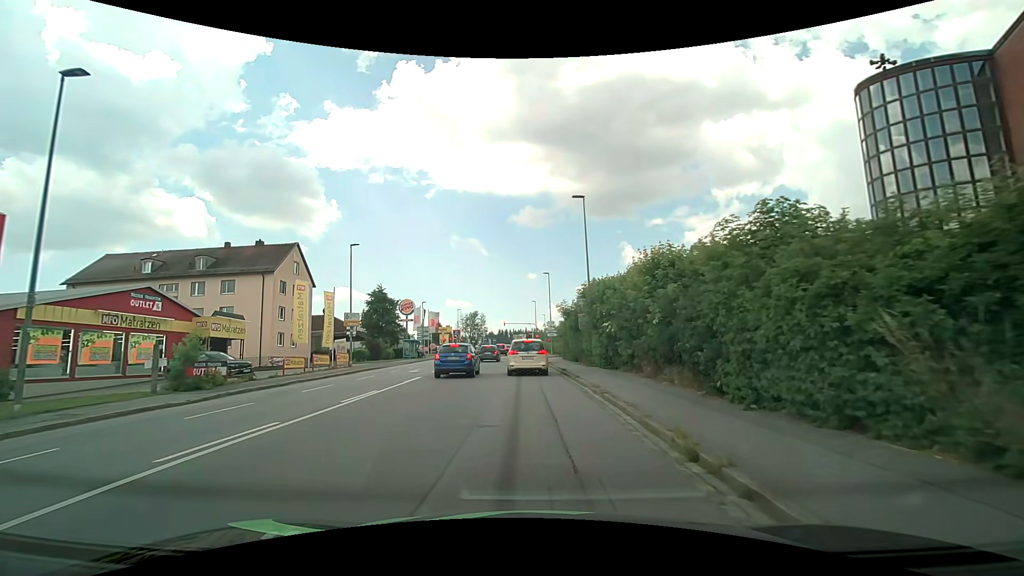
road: tertiary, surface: asphalt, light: Day
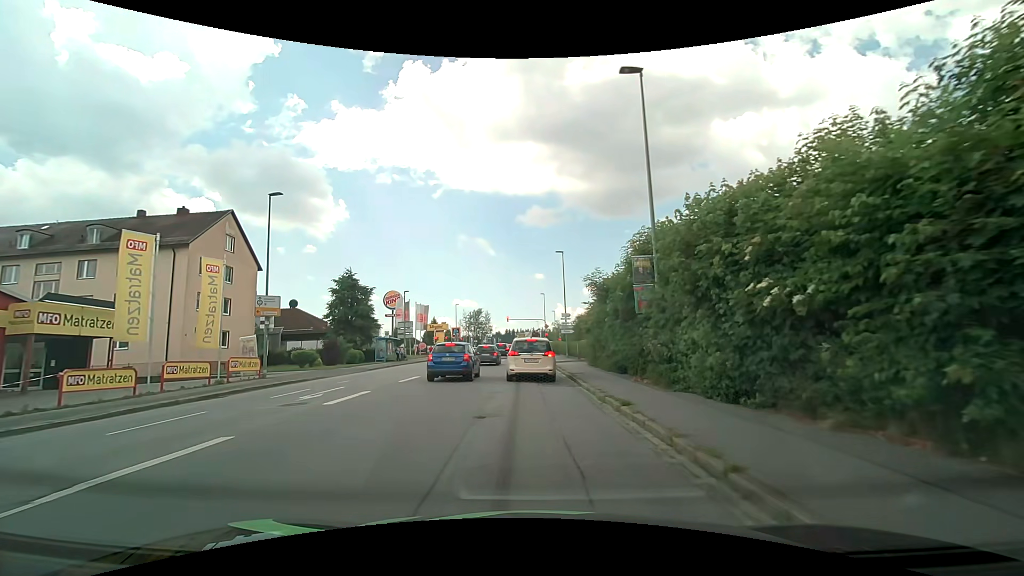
(-0.1, +14.3) m; -1°
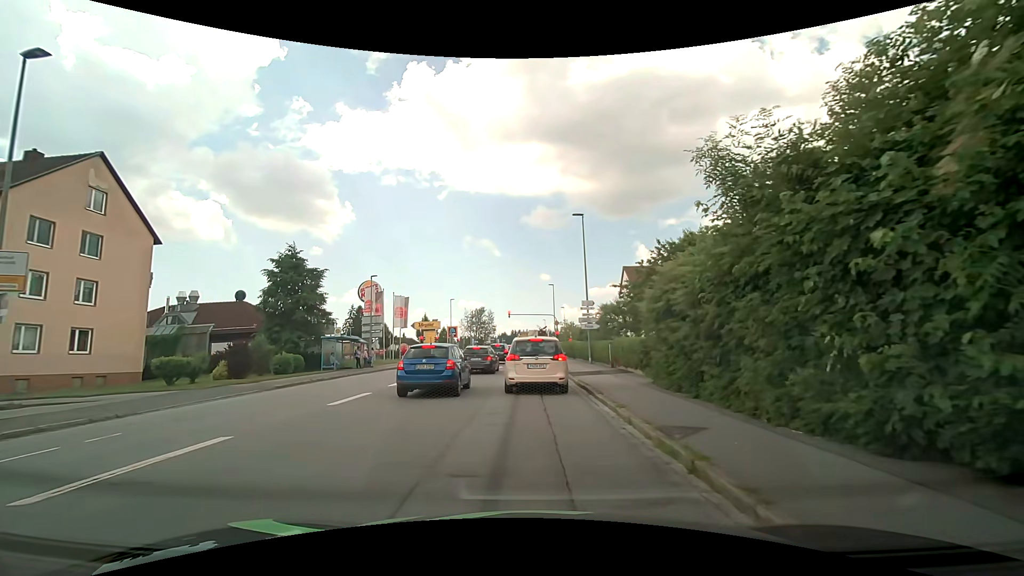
(0.0, +14.0) m; 0°
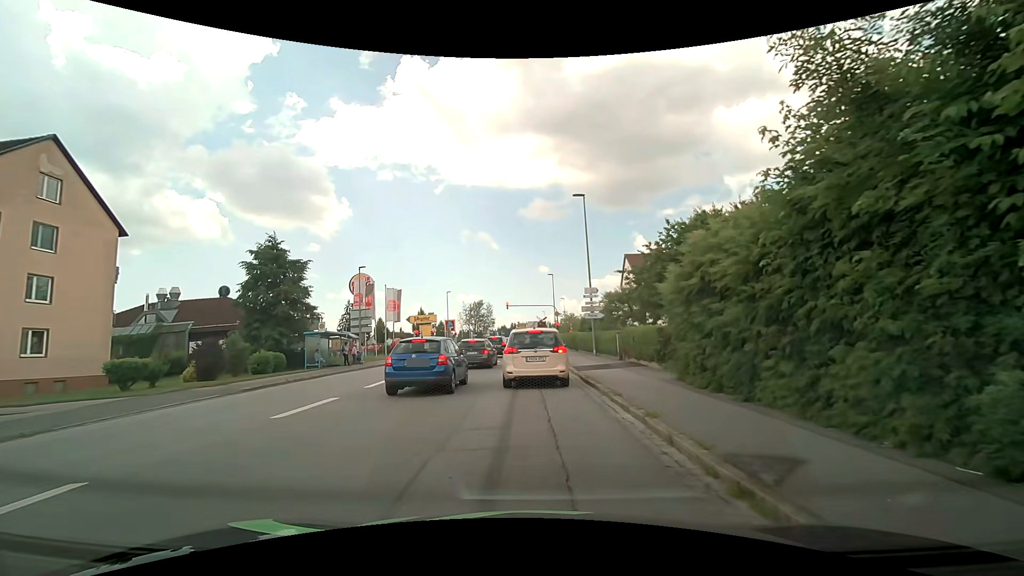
(0.0, +2.6) m; +1°
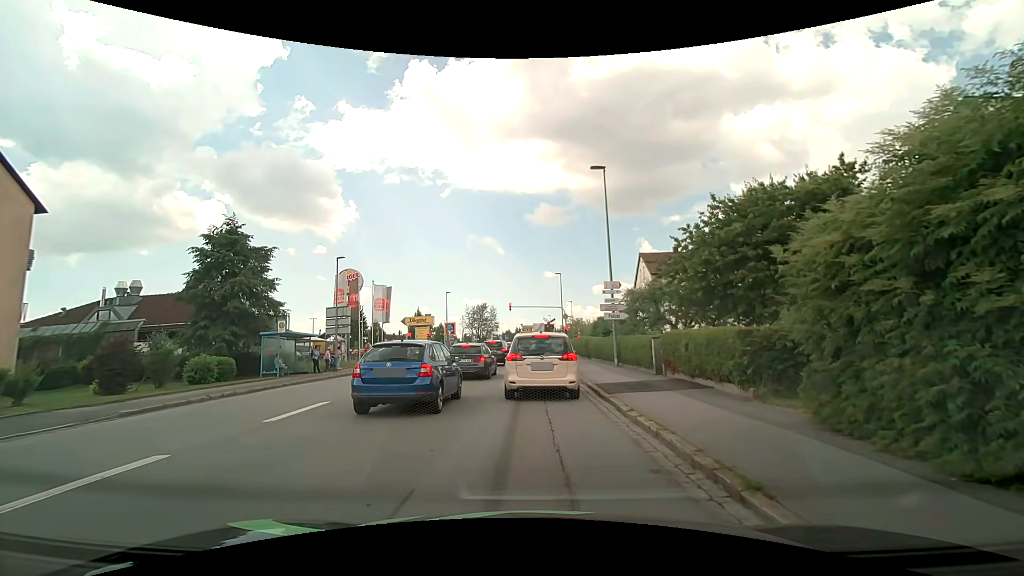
(-0.2, +6.0) m; -1°
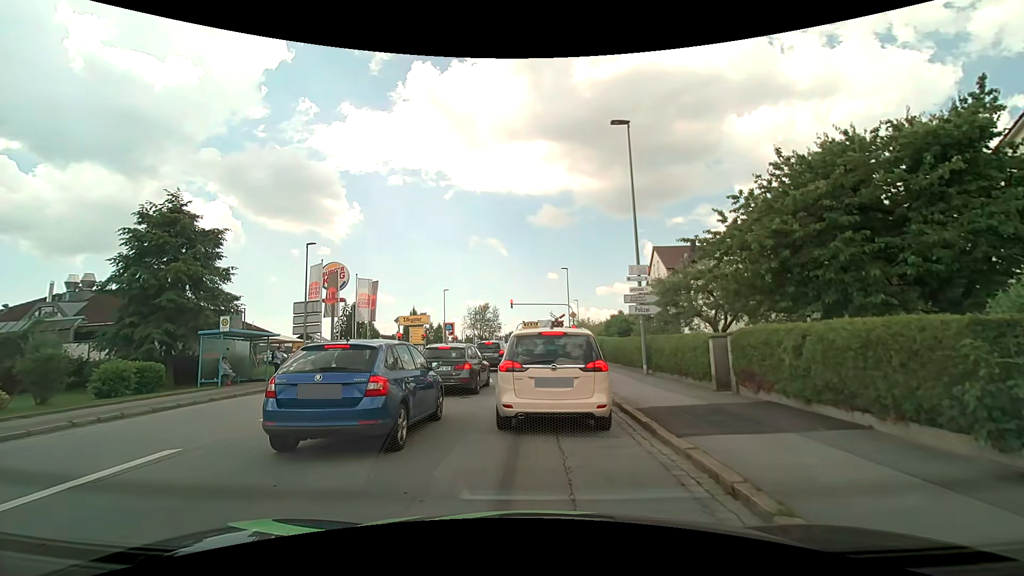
(-0.1, +5.4) m; -1°
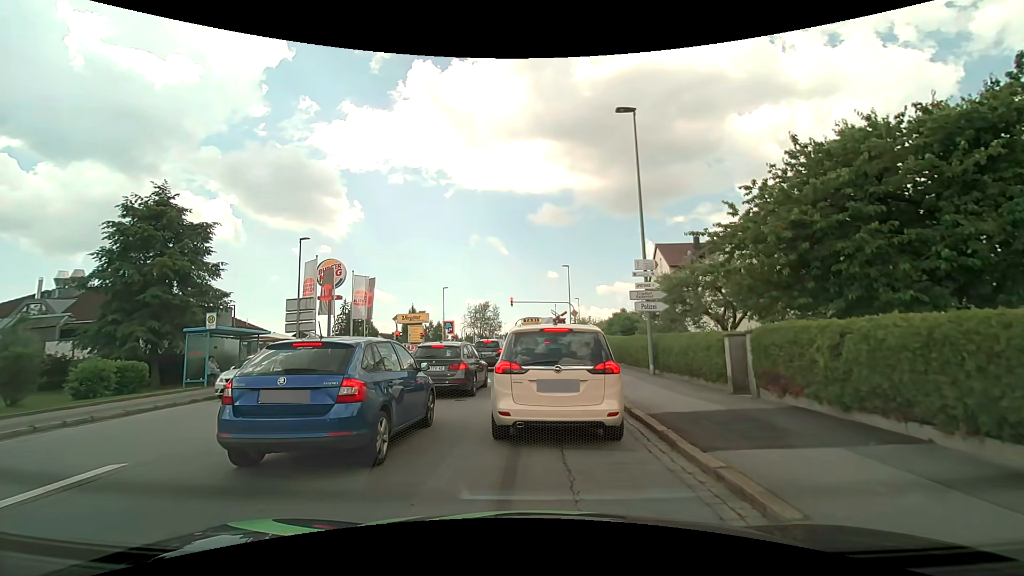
(0.0, +0.9) m; -1°
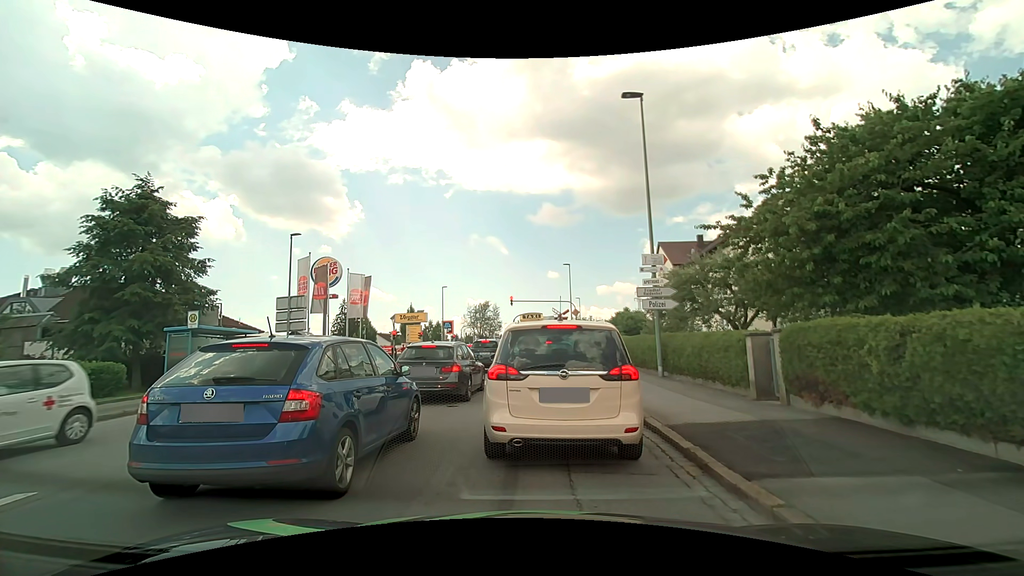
(0.0, +1.2) m; 0°
(0, +10) (+1, +20) (+1, +30) (+1, +40) (+1, +50) (+1, +60) (+2, +70) (+2, +80) (+2, +90) (+2, +100) m
